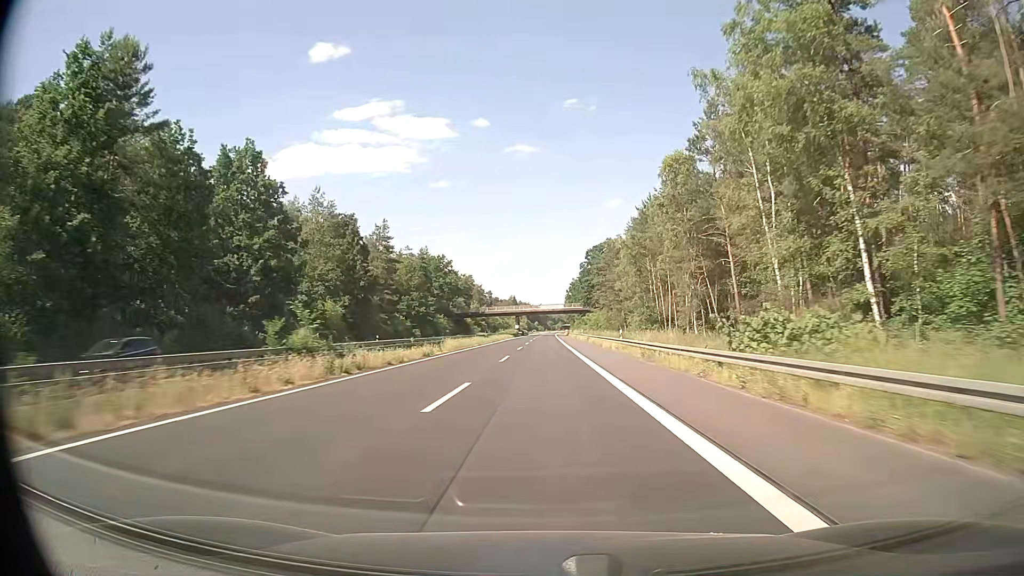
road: trunk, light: Day
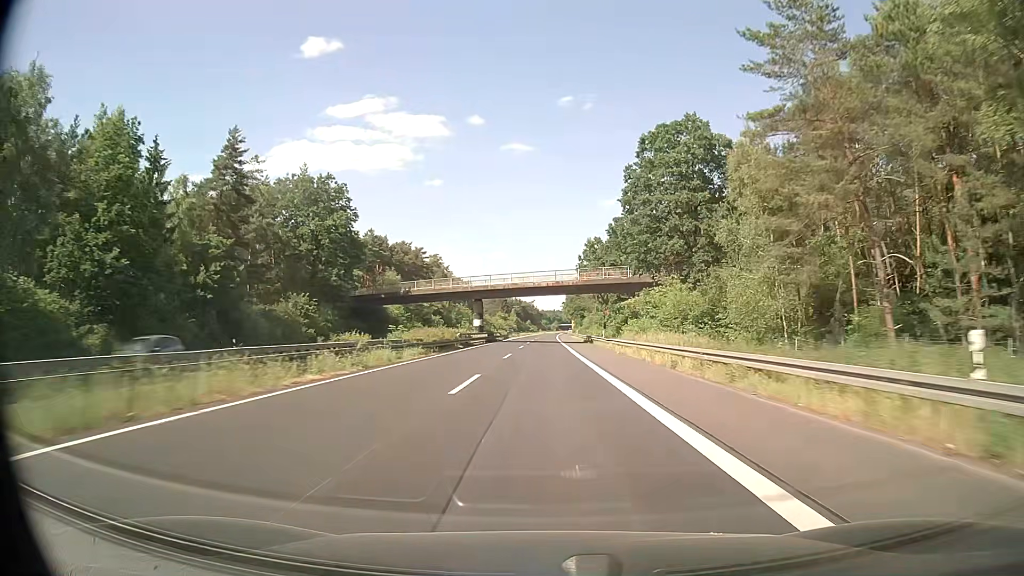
(+0.2, +87.2) m; +1°
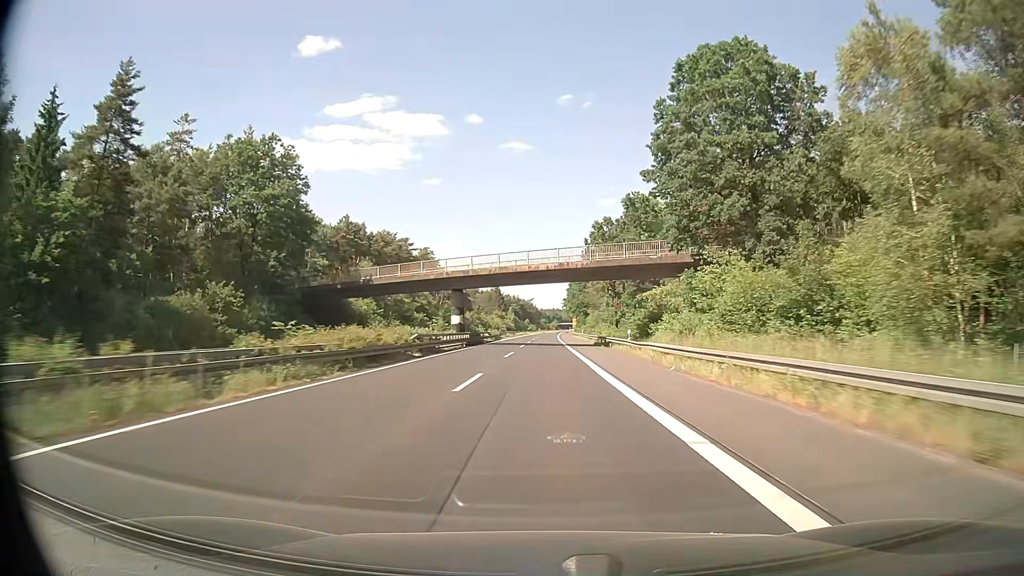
(0.0, +17.4) m; 0°
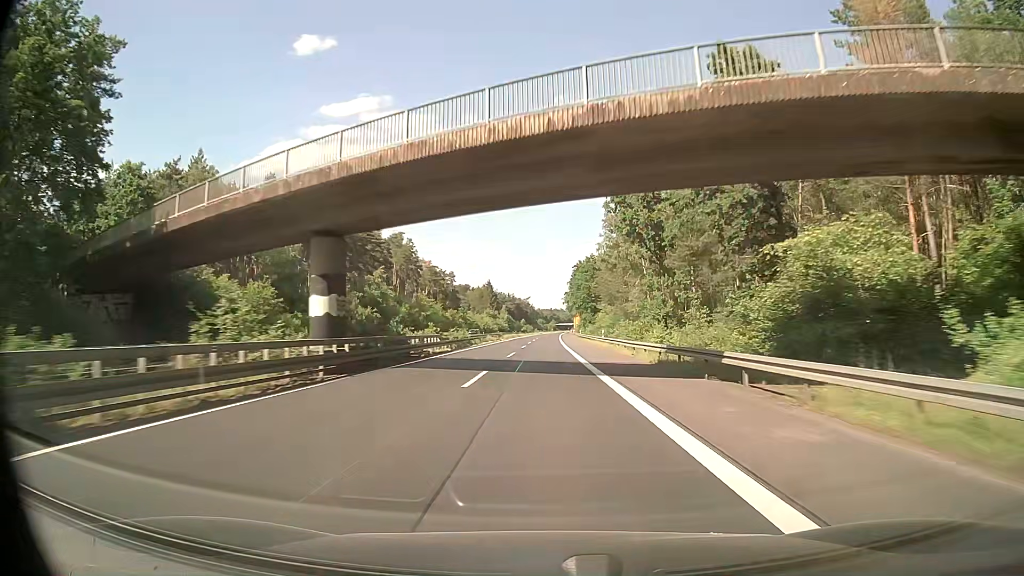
(+0.1, +34.9) m; 0°
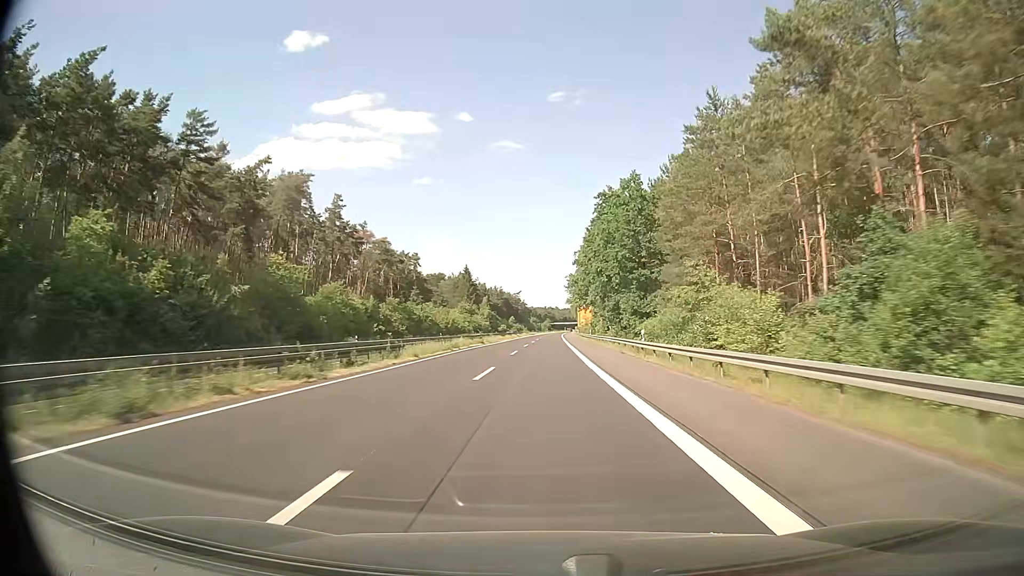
(+0.6, +69.8) m; +1°
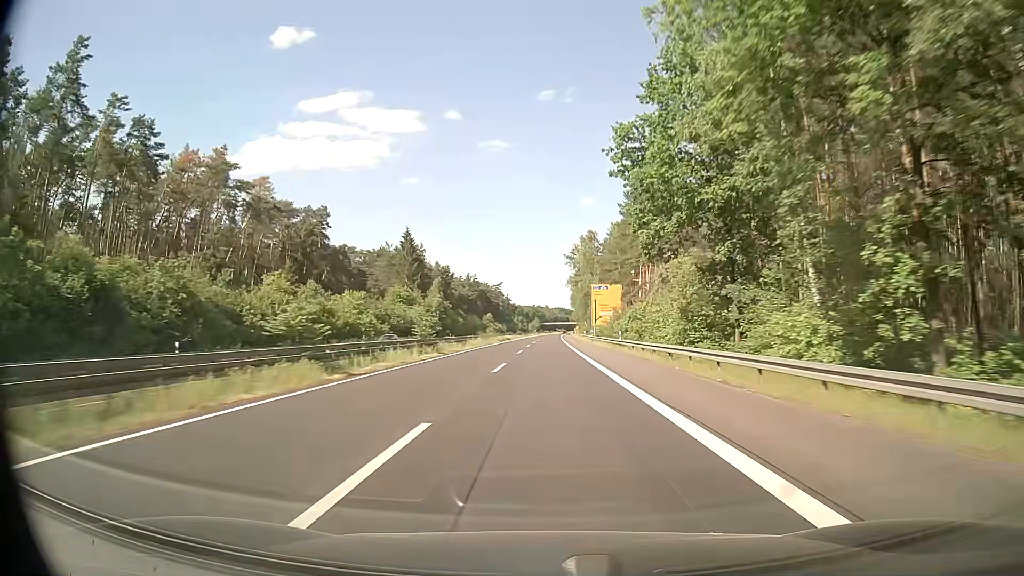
(+0.3, +87.1) m; 0°
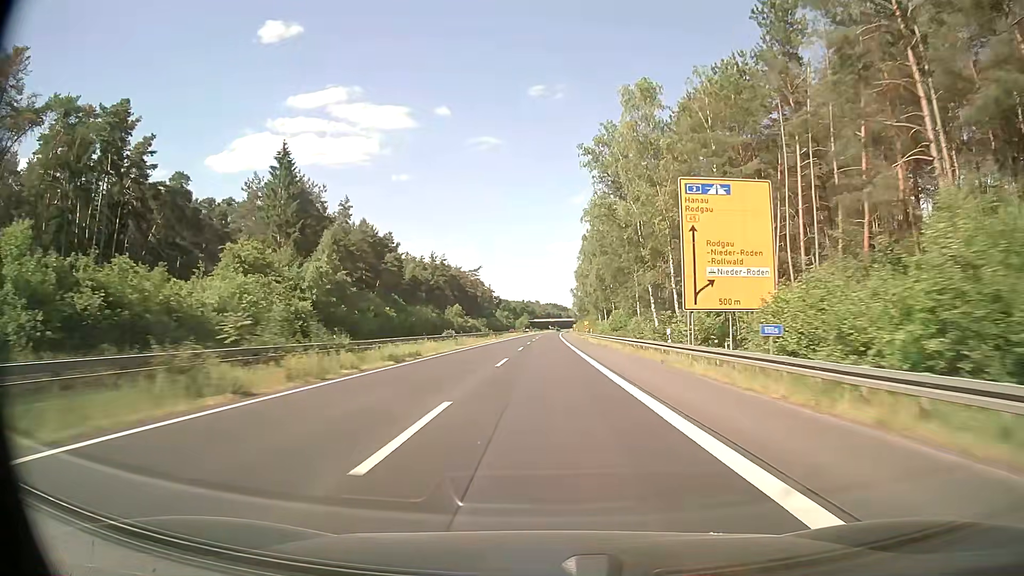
(+0.9, +69.7) m; +1°
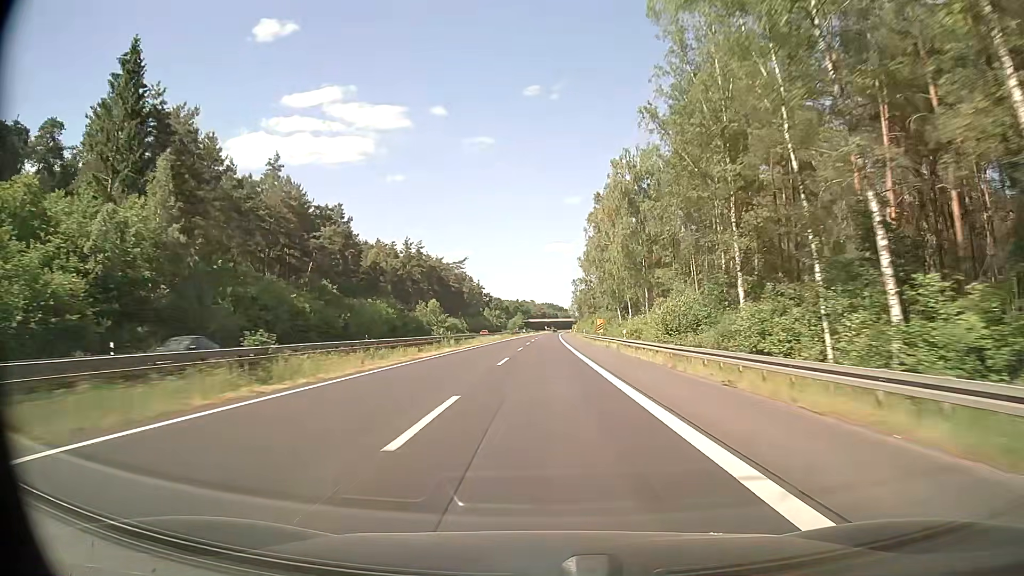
(+0.2, +34.9) m; +1°
(0, +10) (0, +20) (0, +30) (0, +40) (0, +50) (0, +60) (0, +70) (0, +80) (+1, +90) (+1, +100) m
